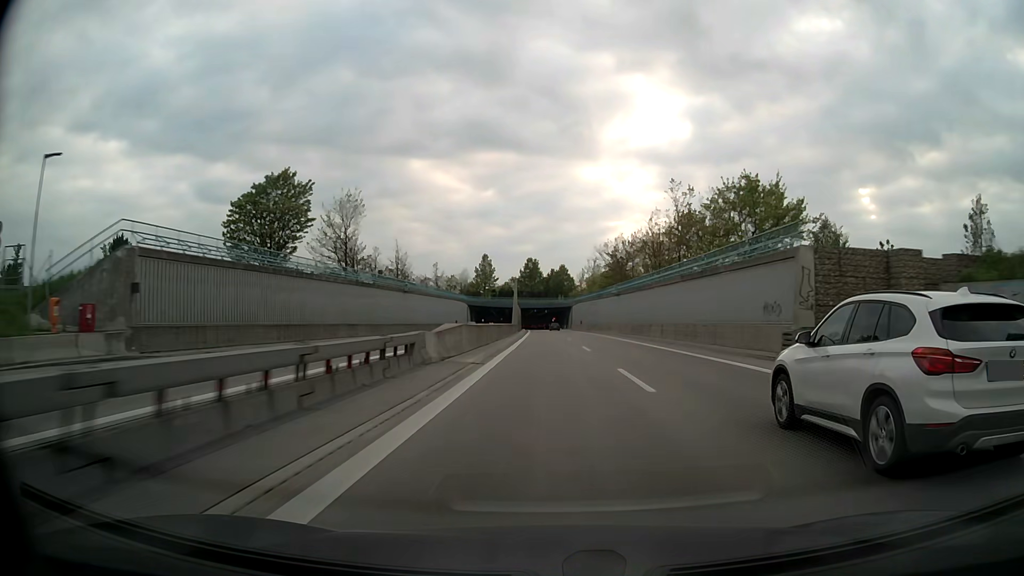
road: motorway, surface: asphalt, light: Day
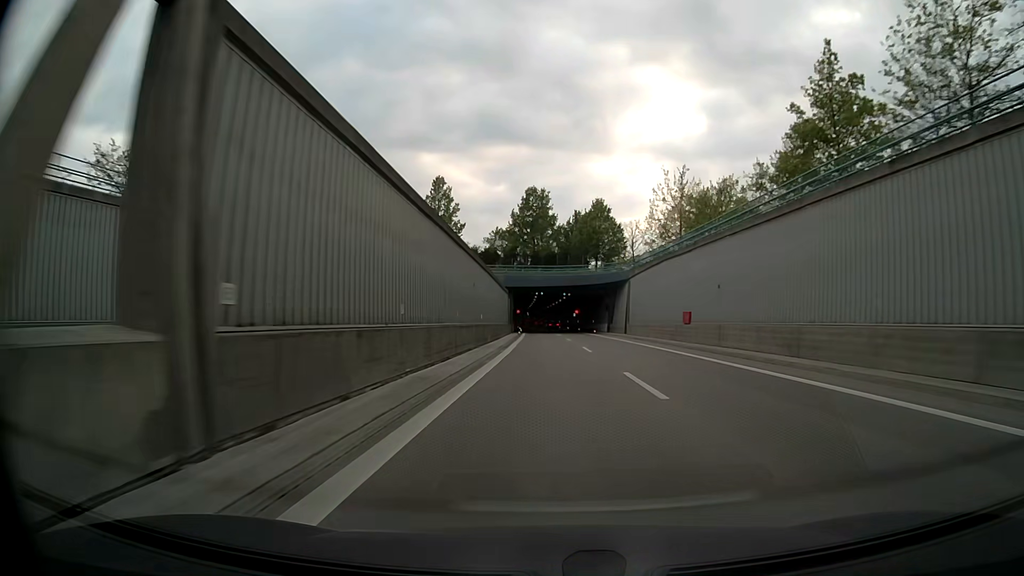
(-0.9, +91.4) m; -1°
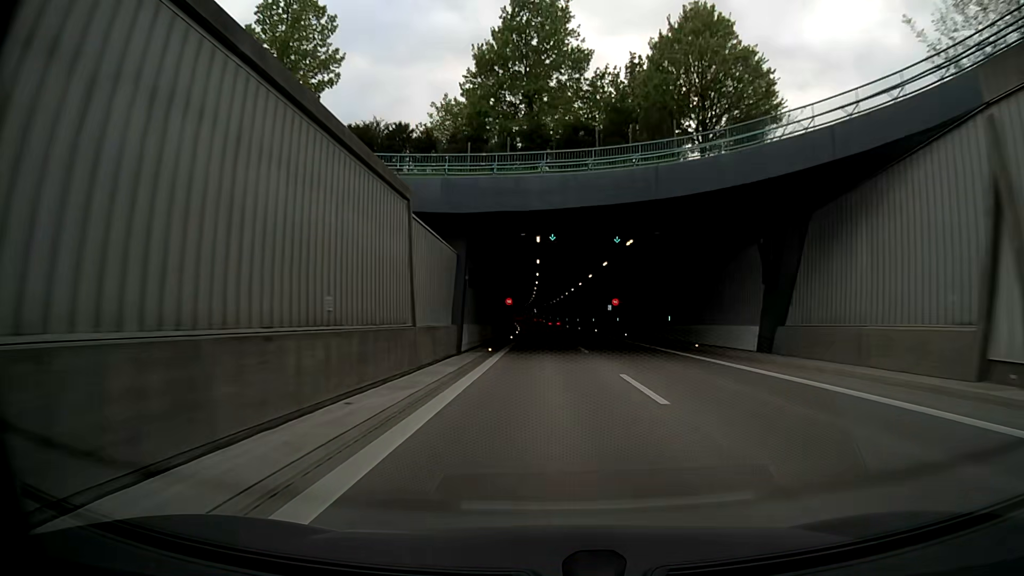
(-0.5, +54.8) m; -1°
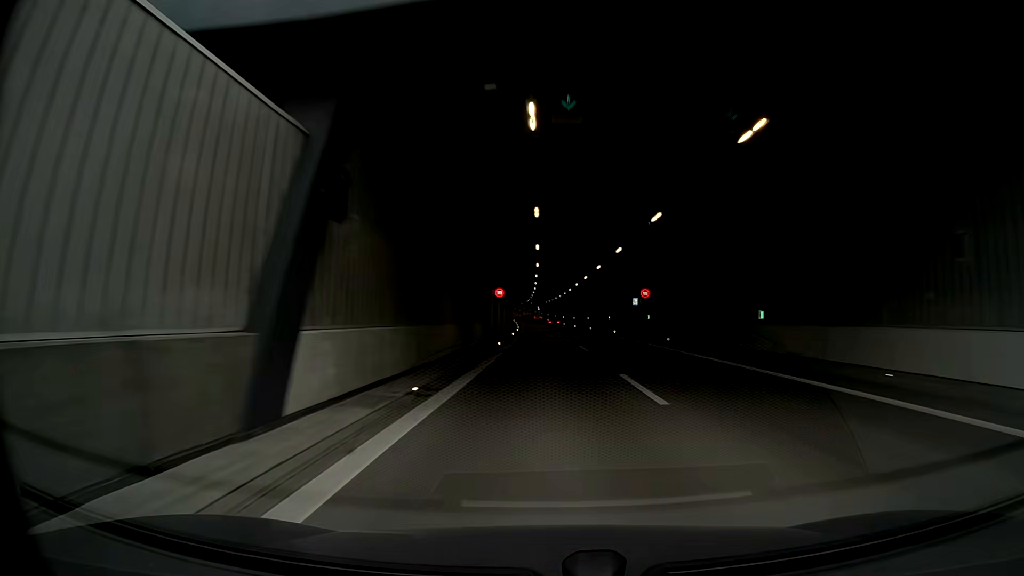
(-0.1, +18.3) m; 0°
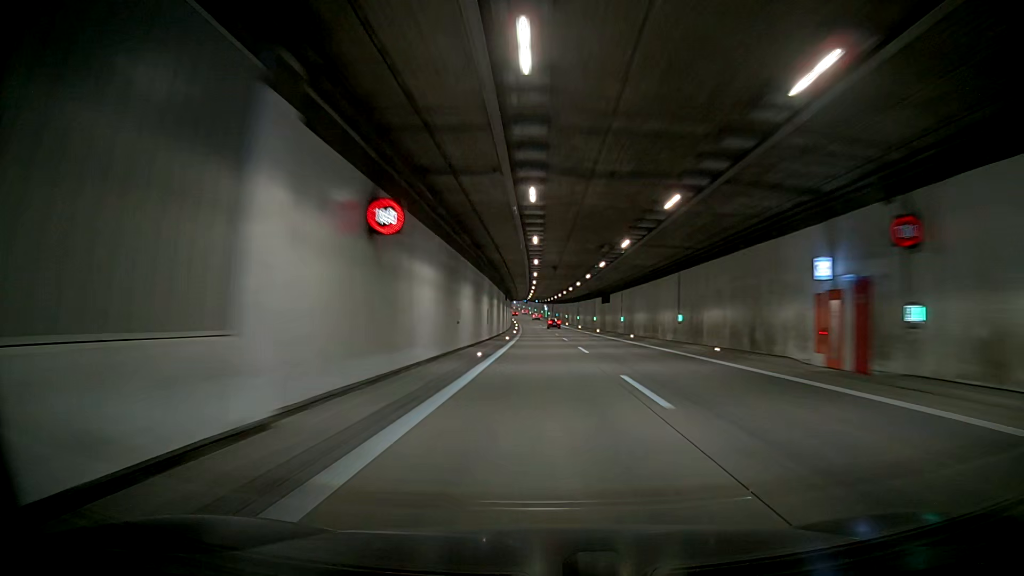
(-0.3, +36.6) m; -1°
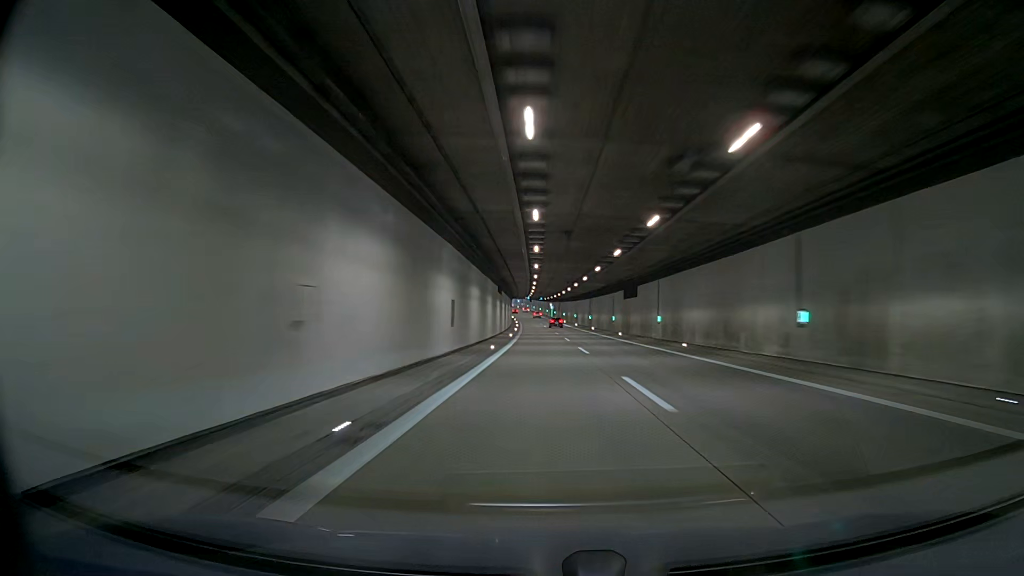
(-0.1, +18.3) m; -1°
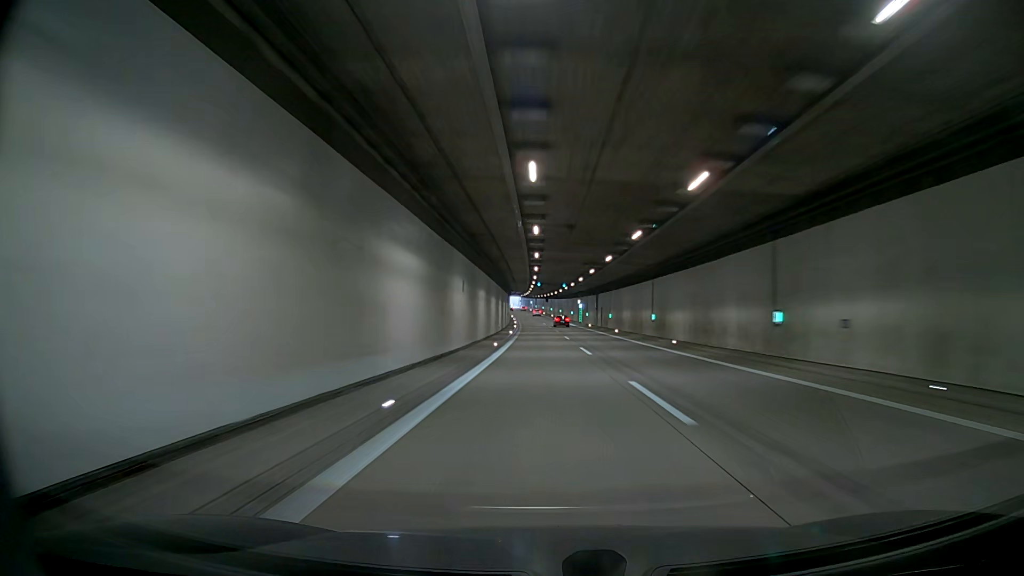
(+0.6, +73.0) m; +1°
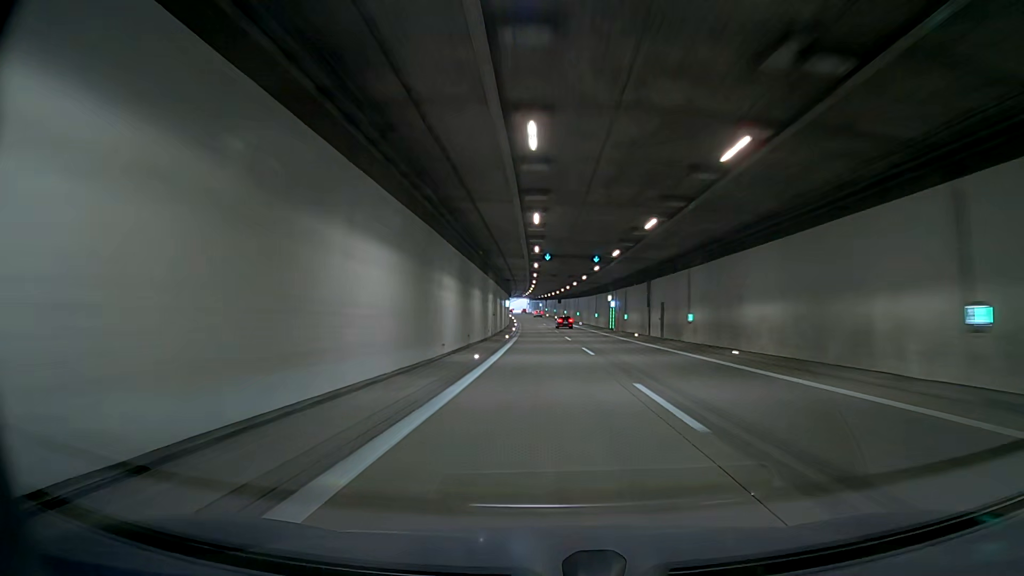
(+0.5, +36.4) m; +1°
